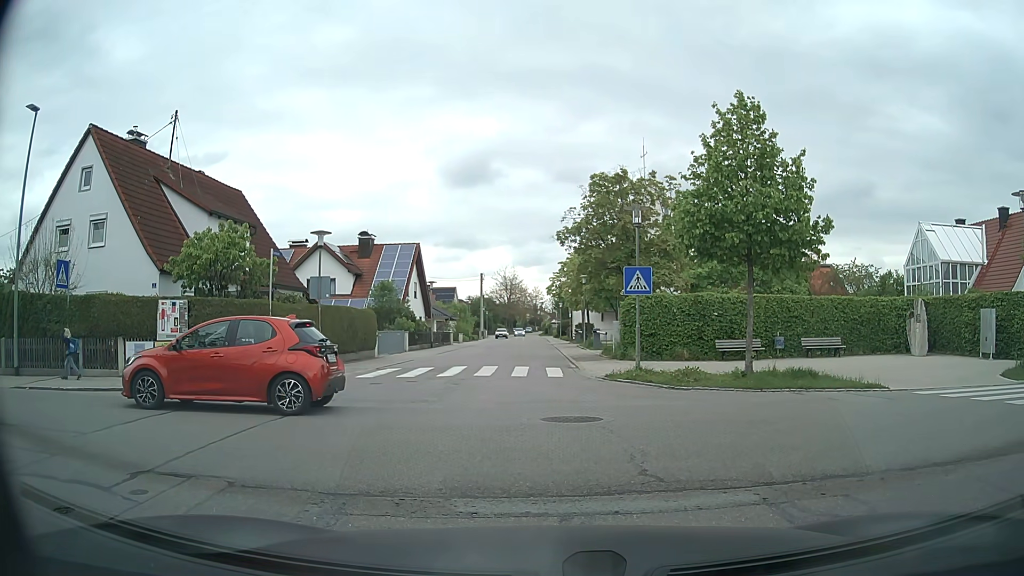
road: residential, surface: asphalt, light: Day
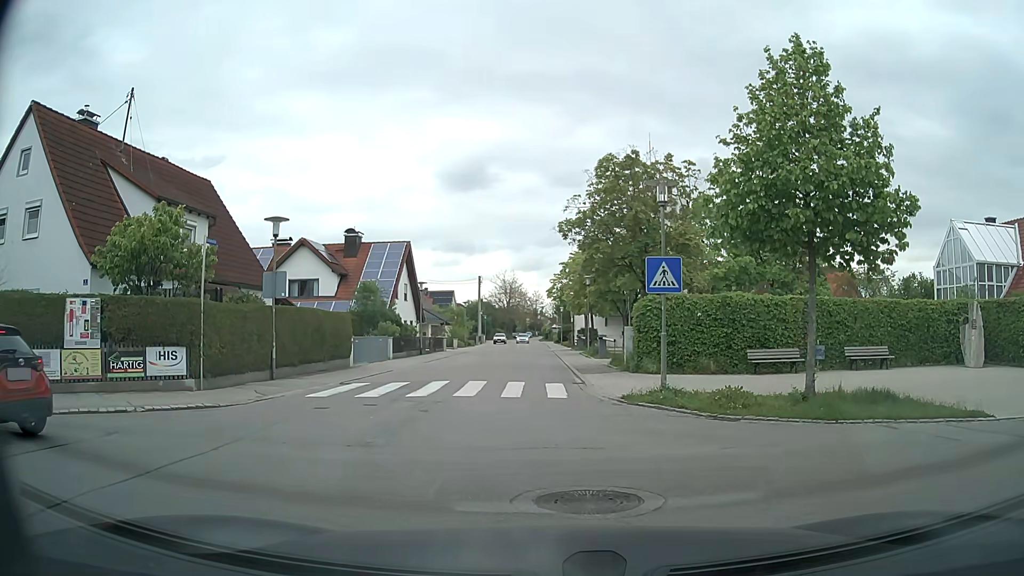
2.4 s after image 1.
(0.0, +4.4) m; -1°
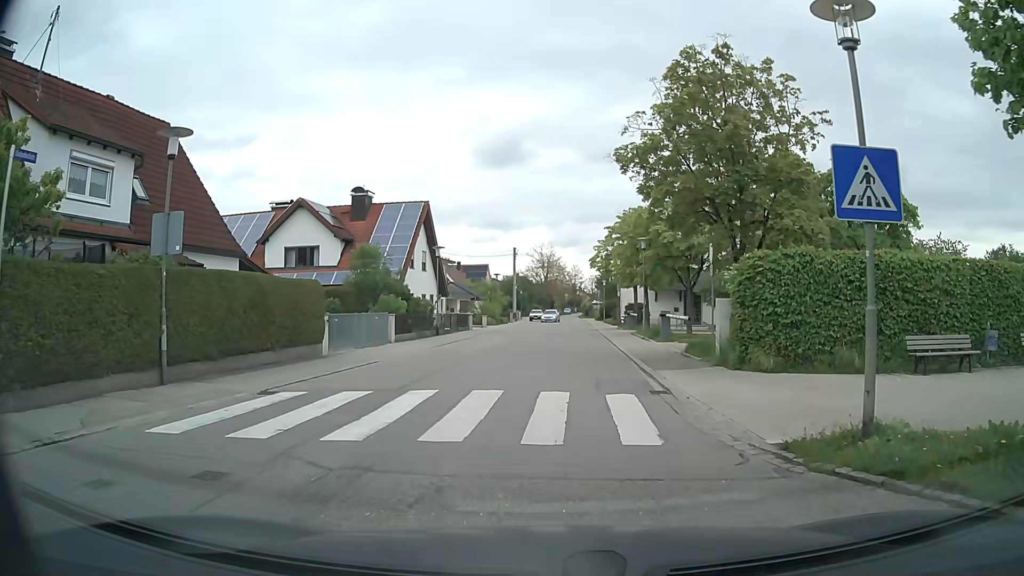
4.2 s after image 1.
(-0.2, +8.1) m; -2°
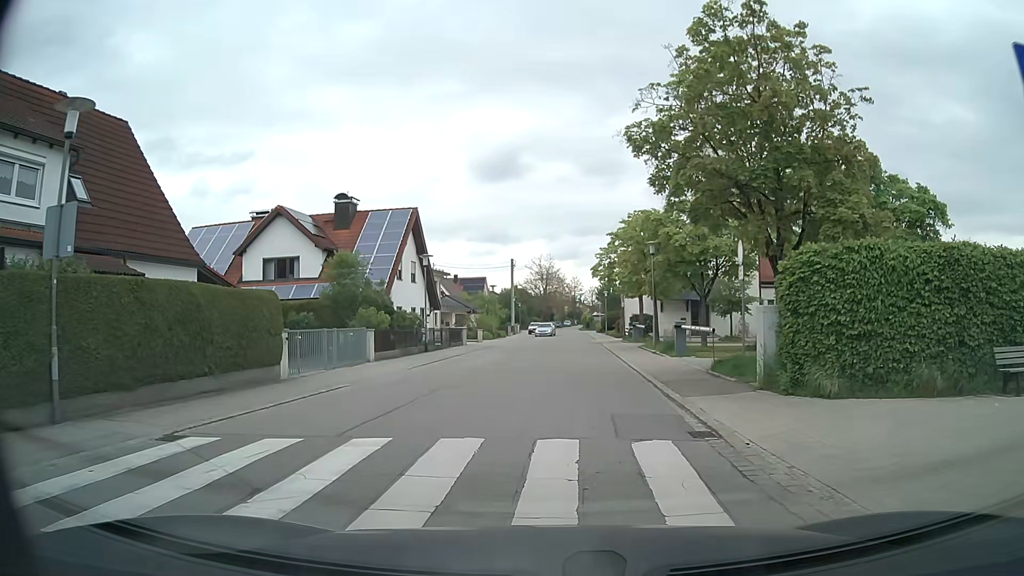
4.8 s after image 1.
(0.0, +3.3) m; -1°
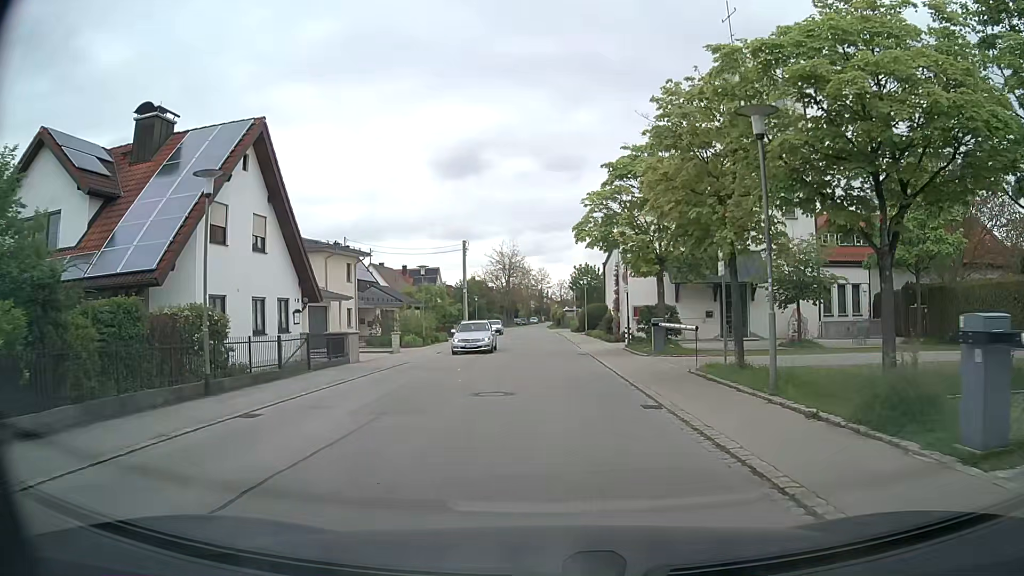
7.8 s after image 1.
(+0.7, +19.1) m; +4°
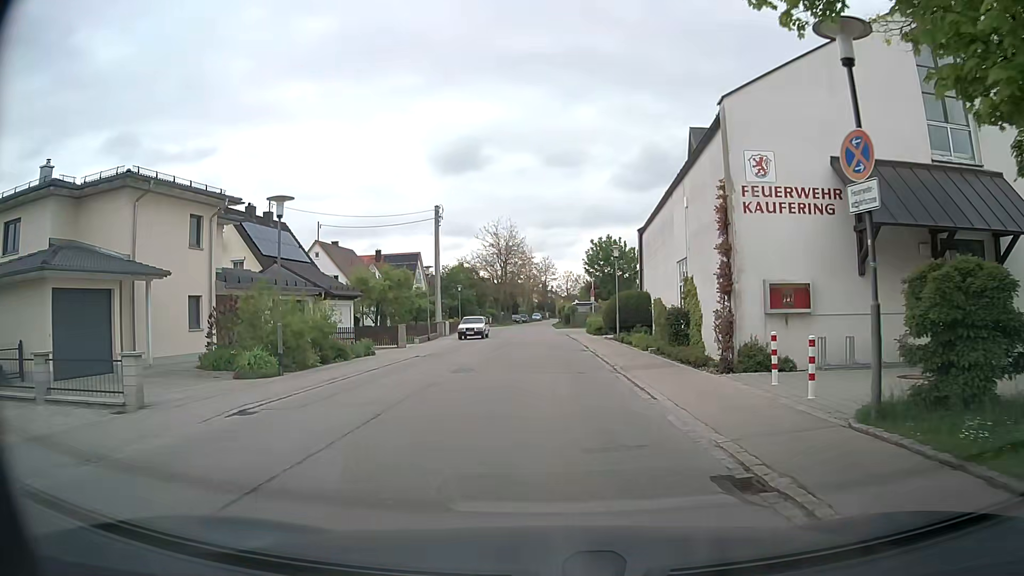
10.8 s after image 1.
(-0.3, +21.6) m; -1°
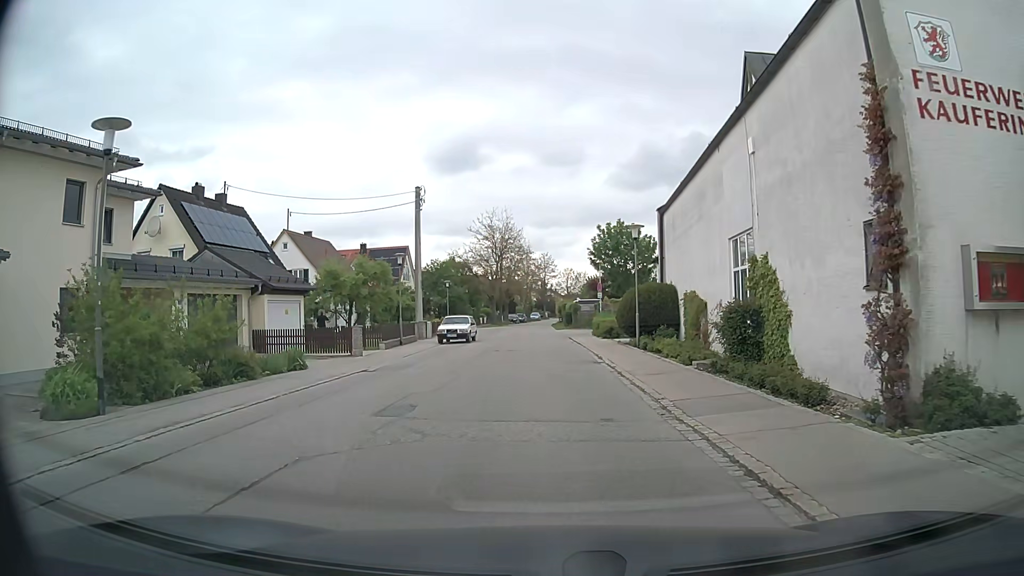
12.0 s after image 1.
(0.0, +7.7) m; 0°
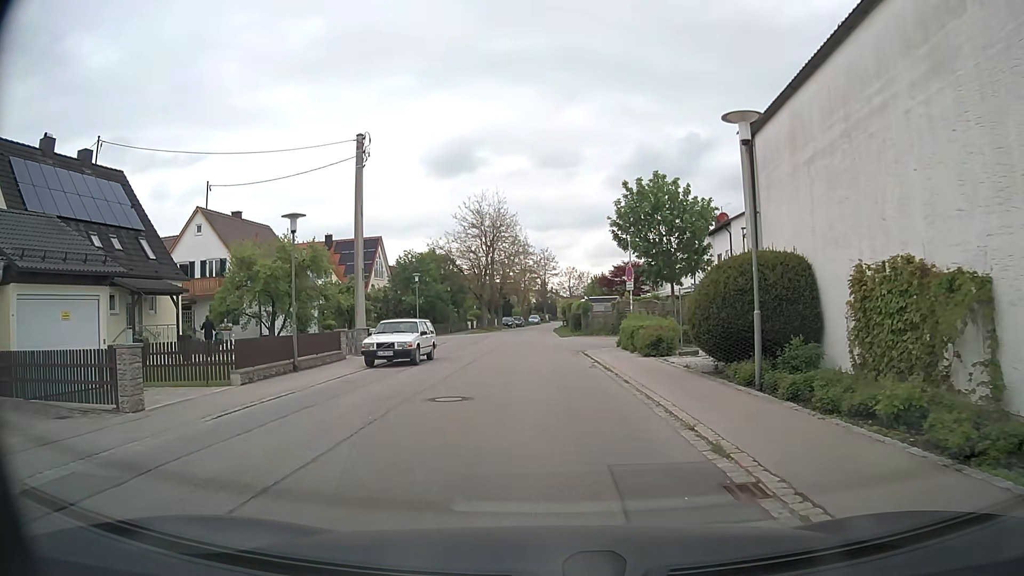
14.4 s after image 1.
(0.0, +14.8) m; -1°
(0, +10) (0, +20) (0, +30) (0, +40) (0, +50) (0, +60) (+1, +70) (+1, +80) (+2, +90) (+3, +100) m
